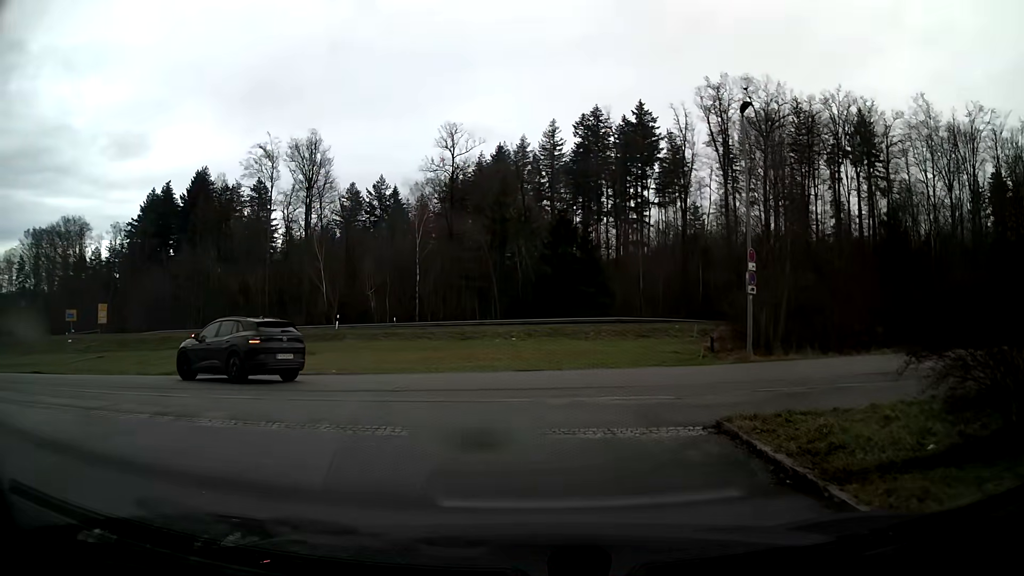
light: Day
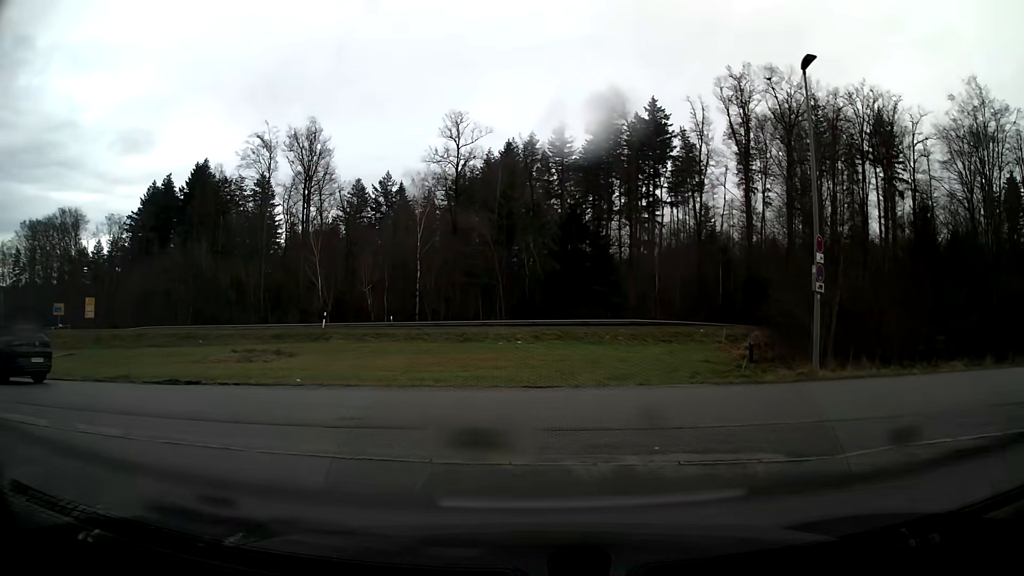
(0.0, +4.3) m; 0°
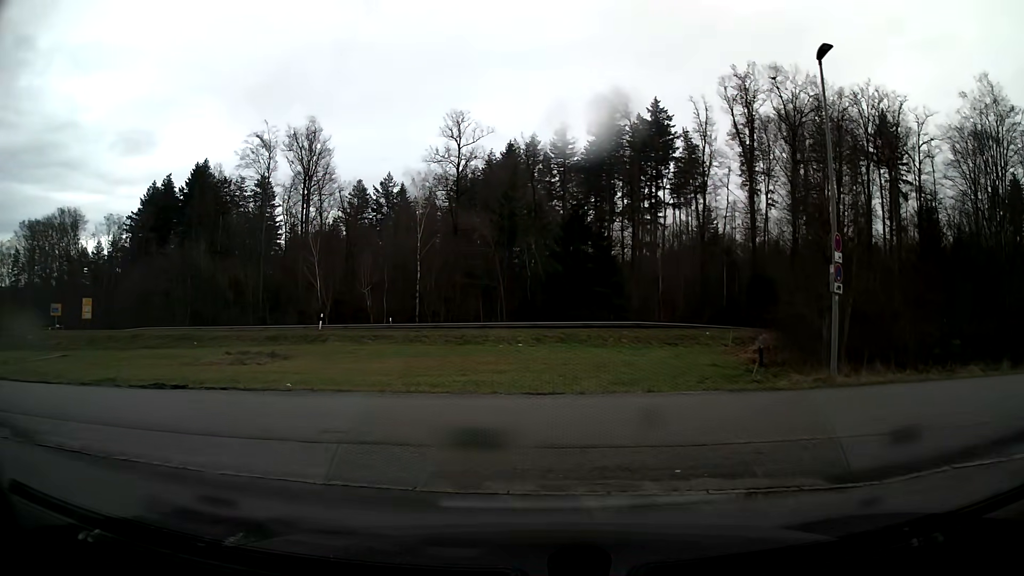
(0.0, +0.9) m; 0°
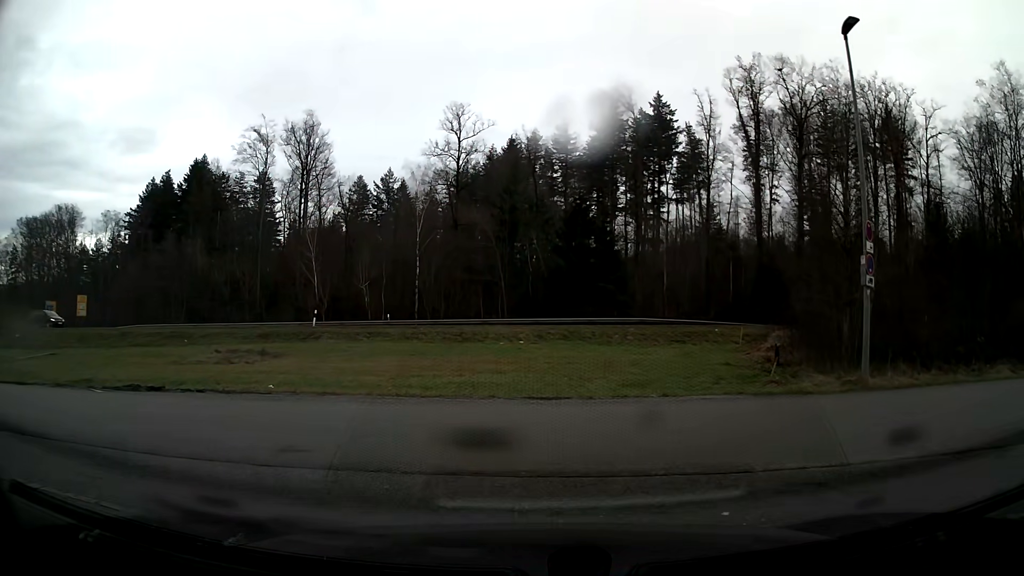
(0.0, +1.4) m; 0°
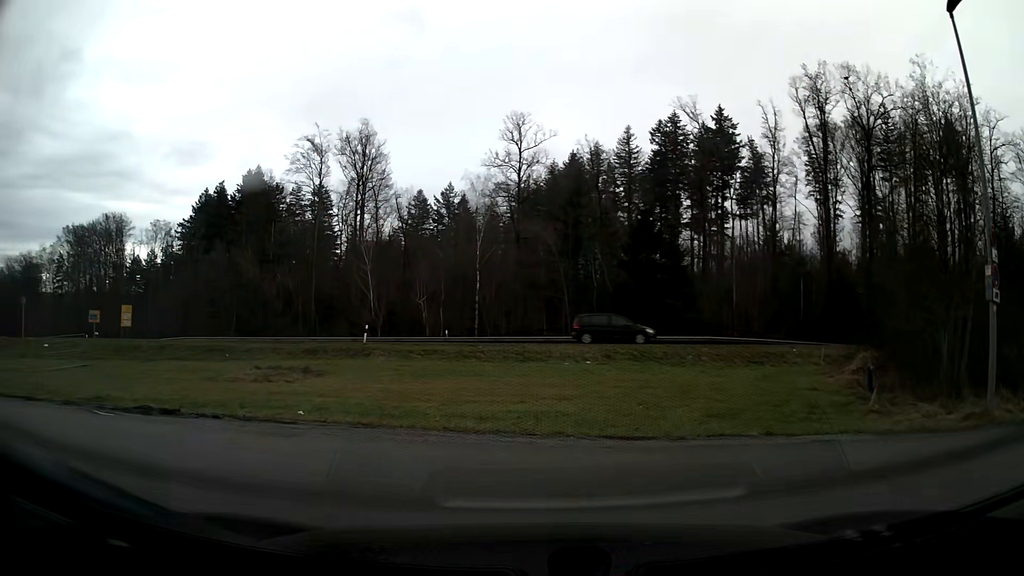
(-0.1, +2.6) m; -8°
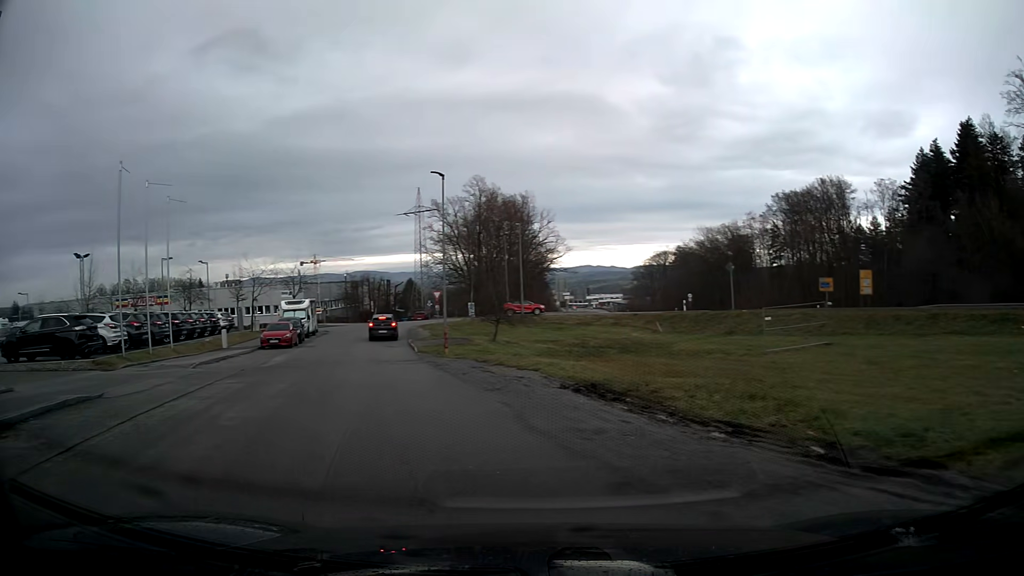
(-6.5, +9.1) m; -64°
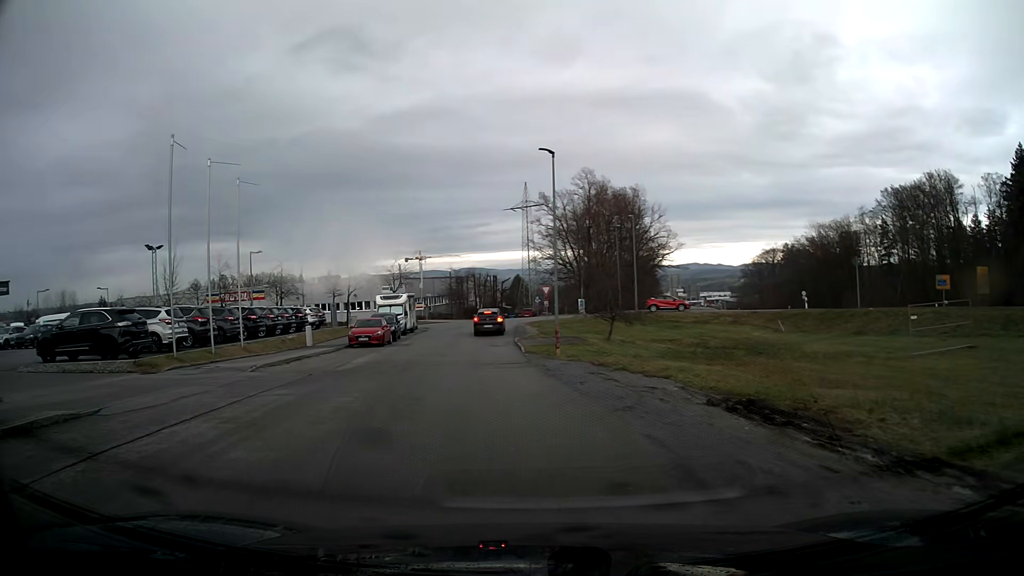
(-0.2, +3.7) m; -6°
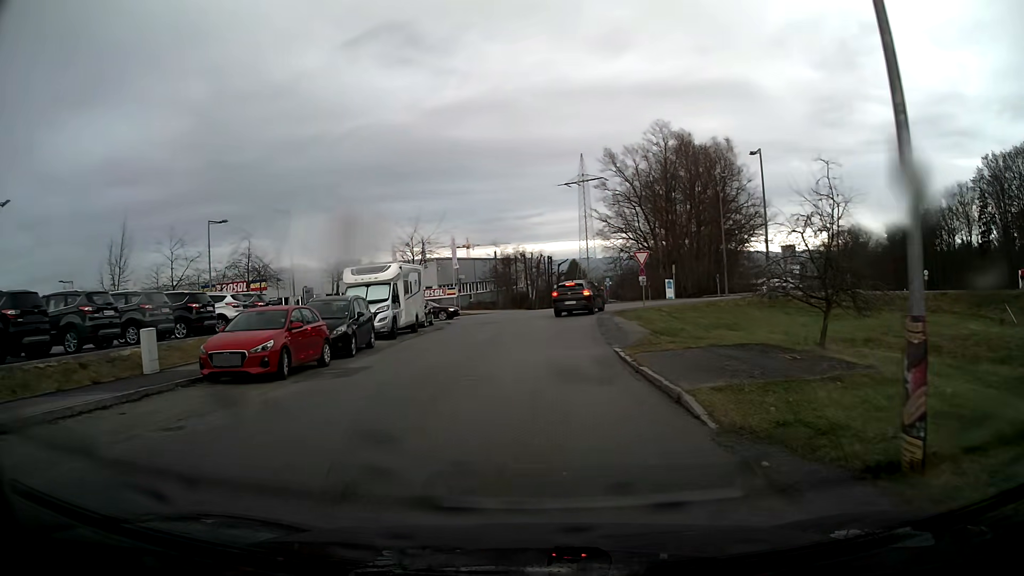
(-1.4, +21.3) m; -4°
(0, +10) (0, +20) (+1, +30) (+2, +40) (-4, +48) (-12, +52) (-22, +55) (-32, +57) (-42, +59) (-51, +62) m
